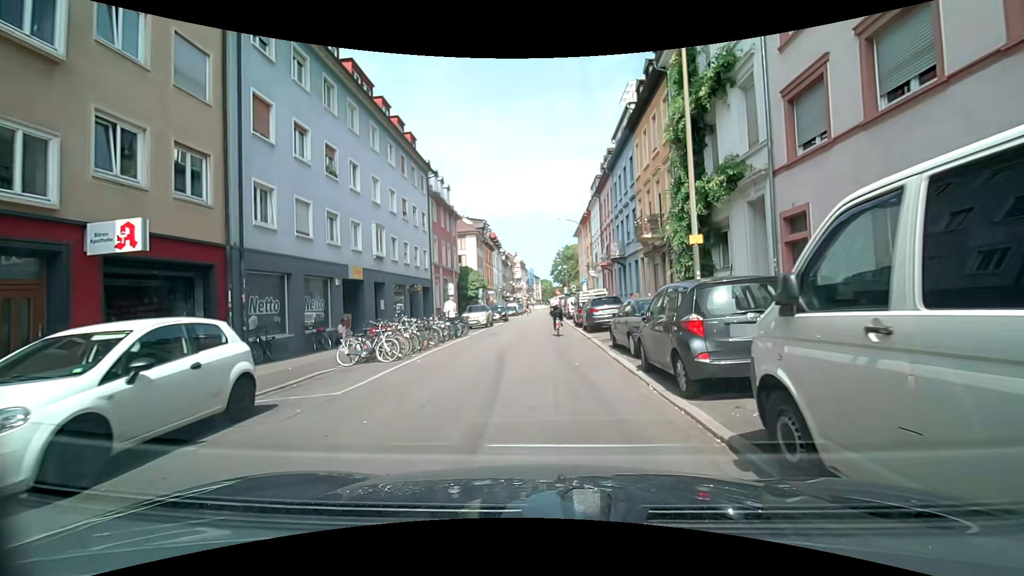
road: residential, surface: asphalt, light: Day
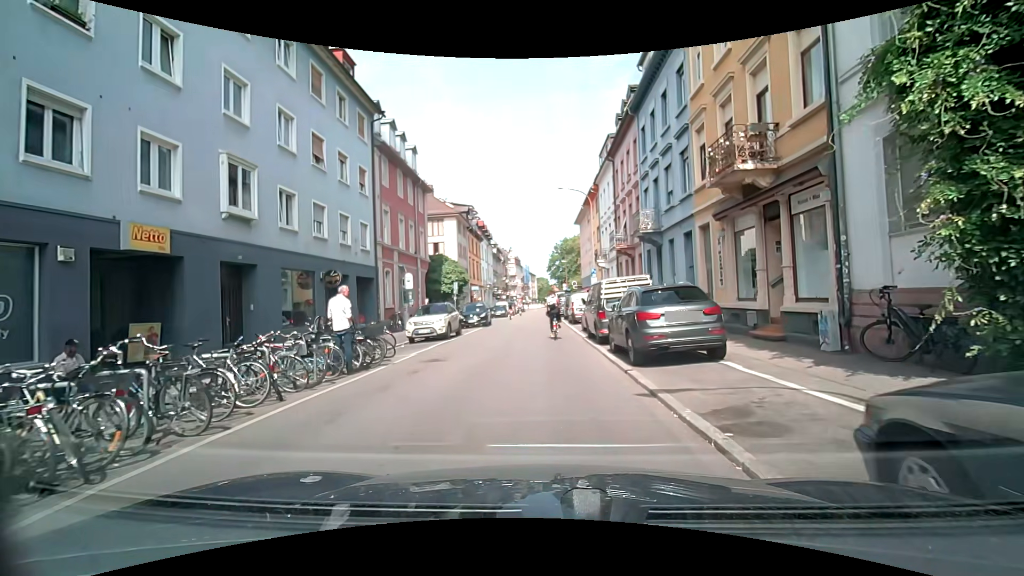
(0.0, +11.9) m; +1°
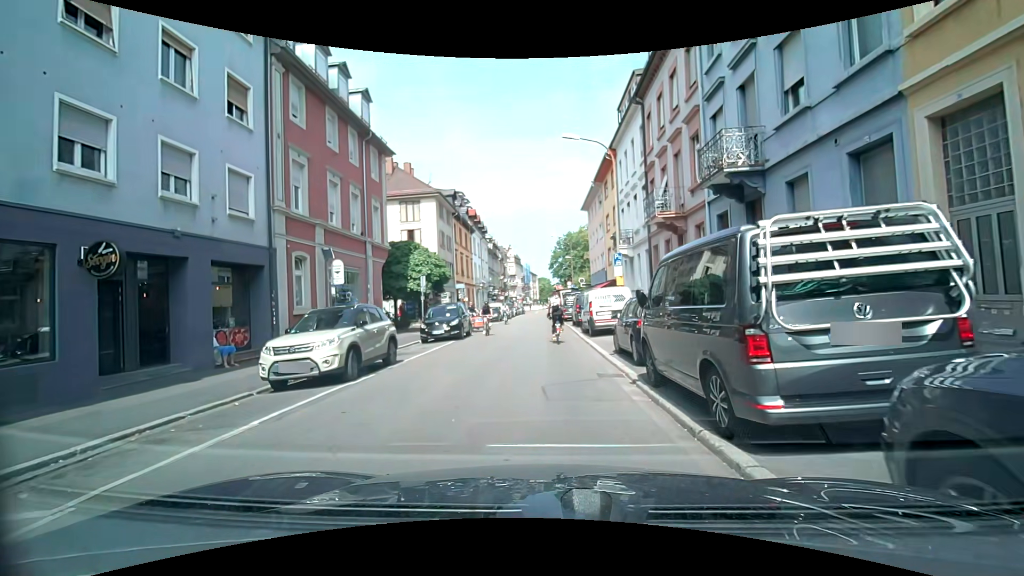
(-0.1, +10.6) m; -1°
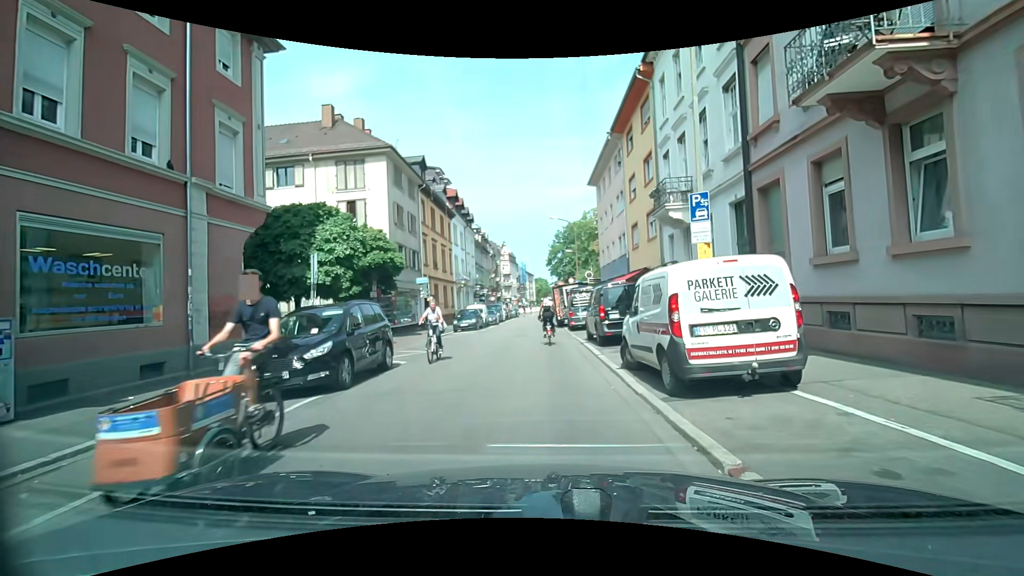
(+0.1, +12.7) m; +1°
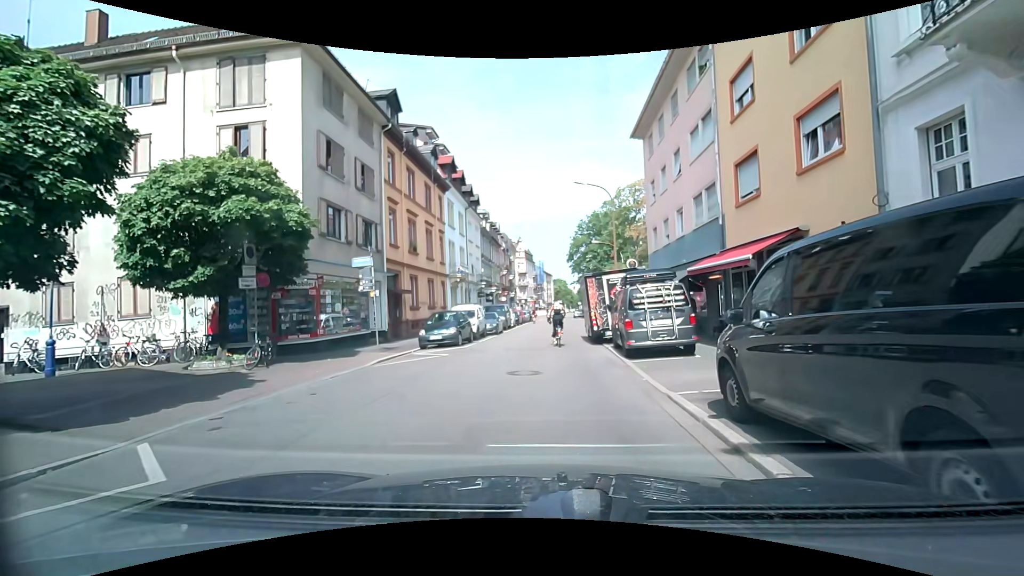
(-0.3, +13.2) m; -2°
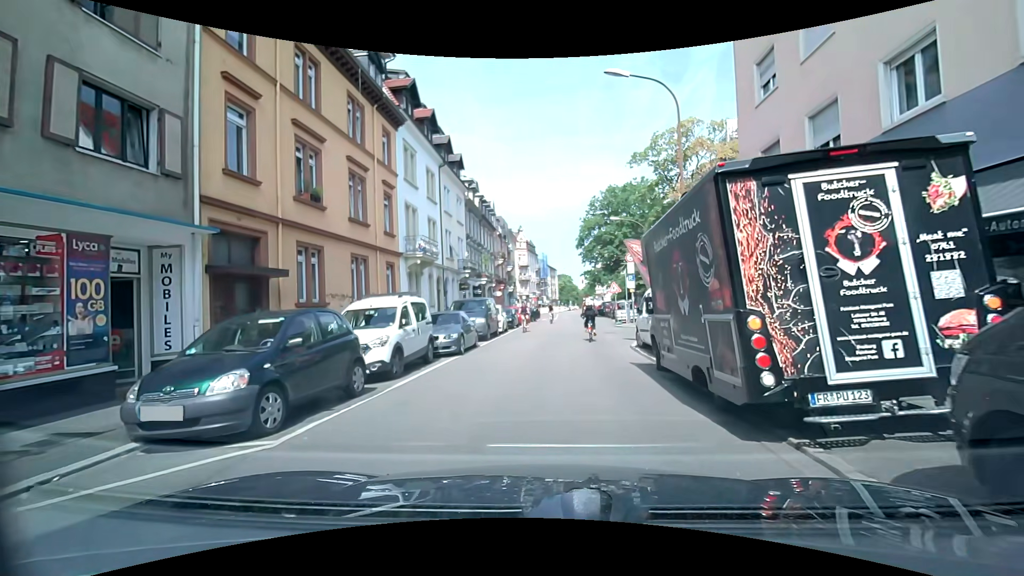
(-0.1, +14.2) m; 0°
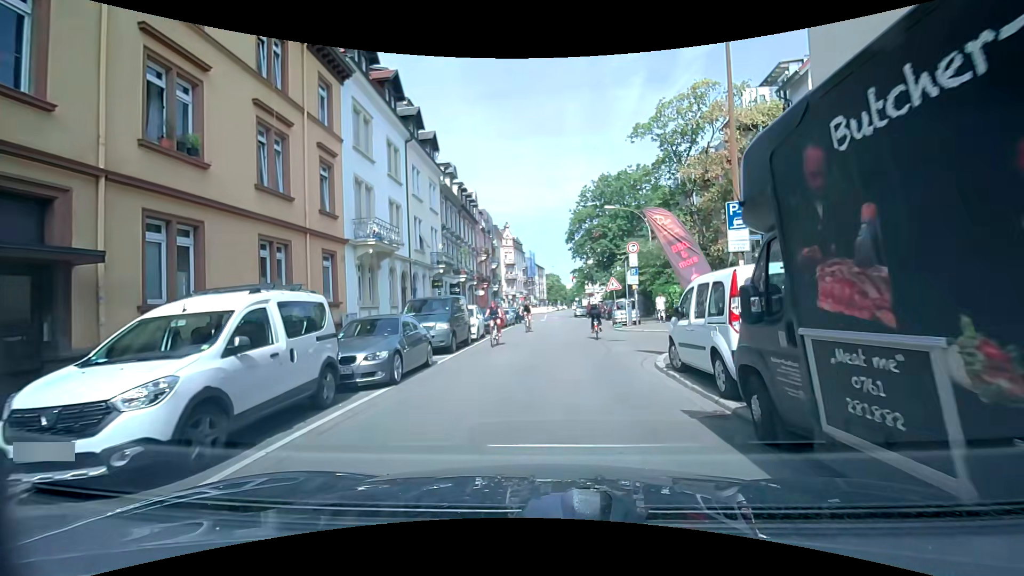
(0.0, +5.5) m; +1°
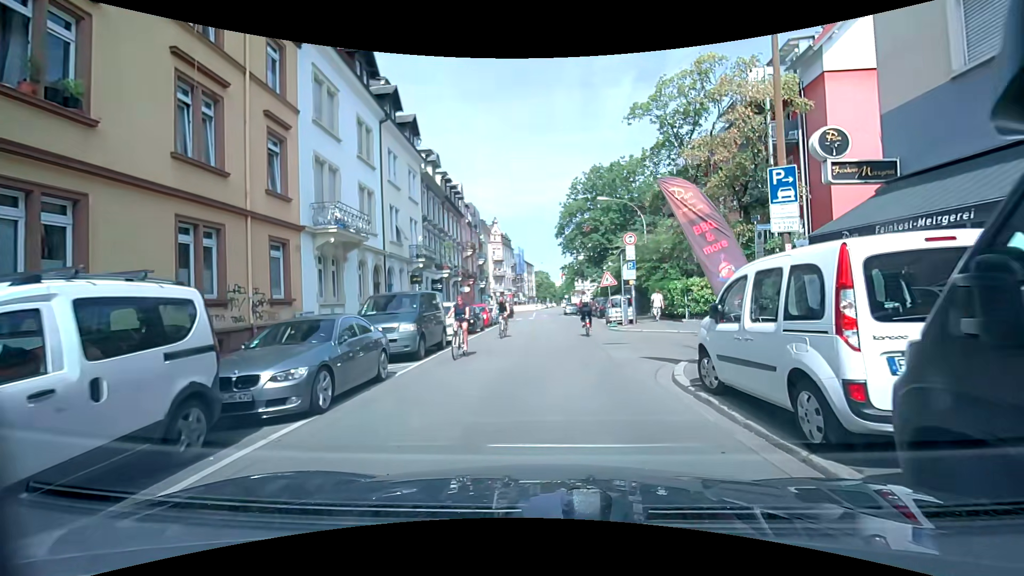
(0.0, +2.7) m; 0°
